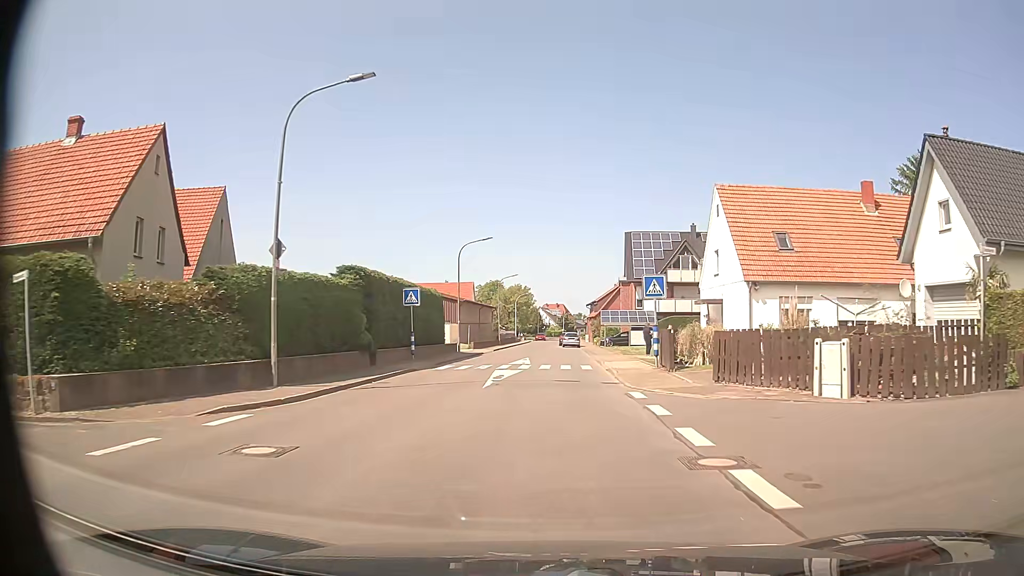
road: tertiary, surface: asphalt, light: Day
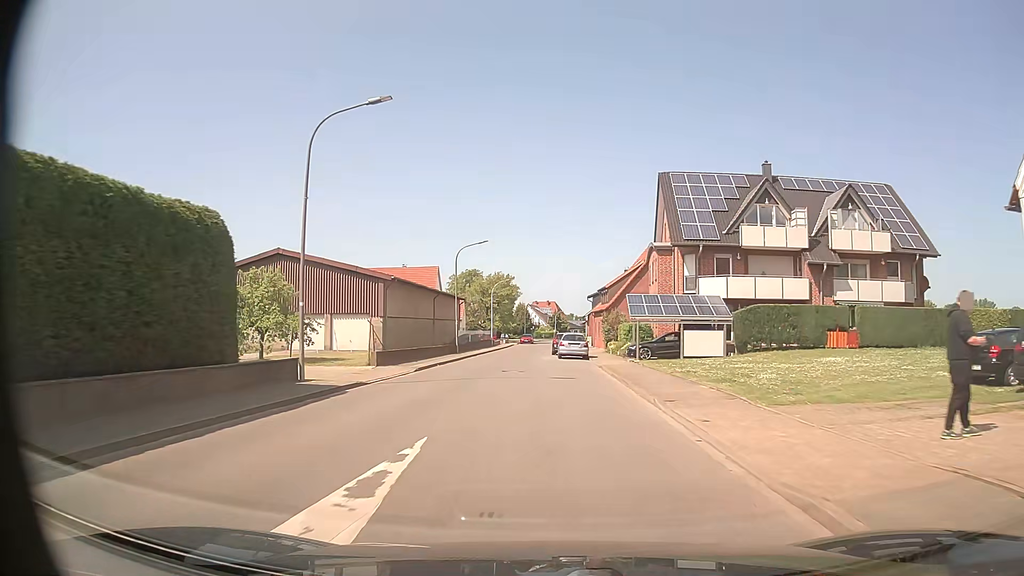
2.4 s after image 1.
(+0.2, +28.2) m; +1°
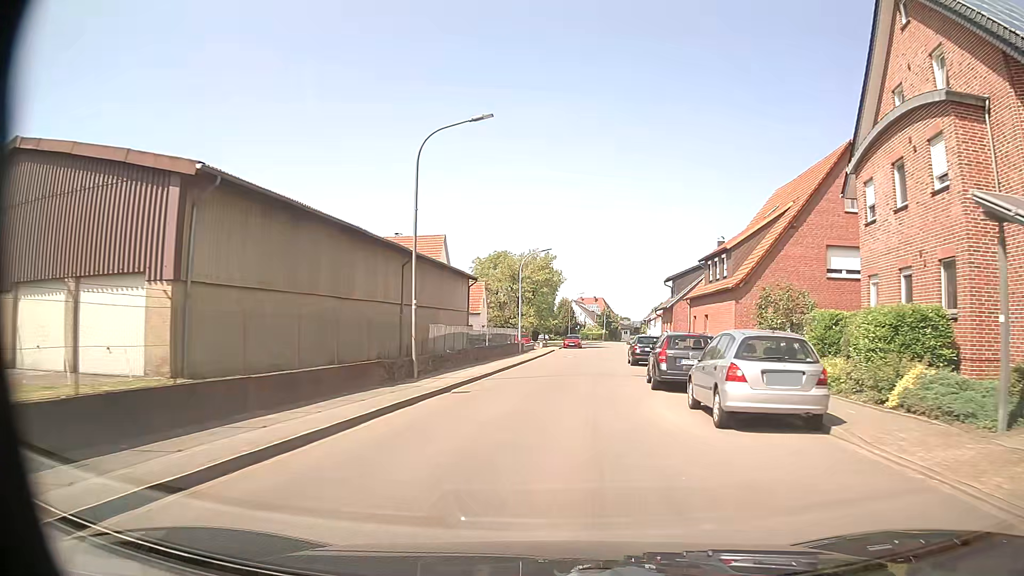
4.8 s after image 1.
(-1.2, +28.2) m; -4°
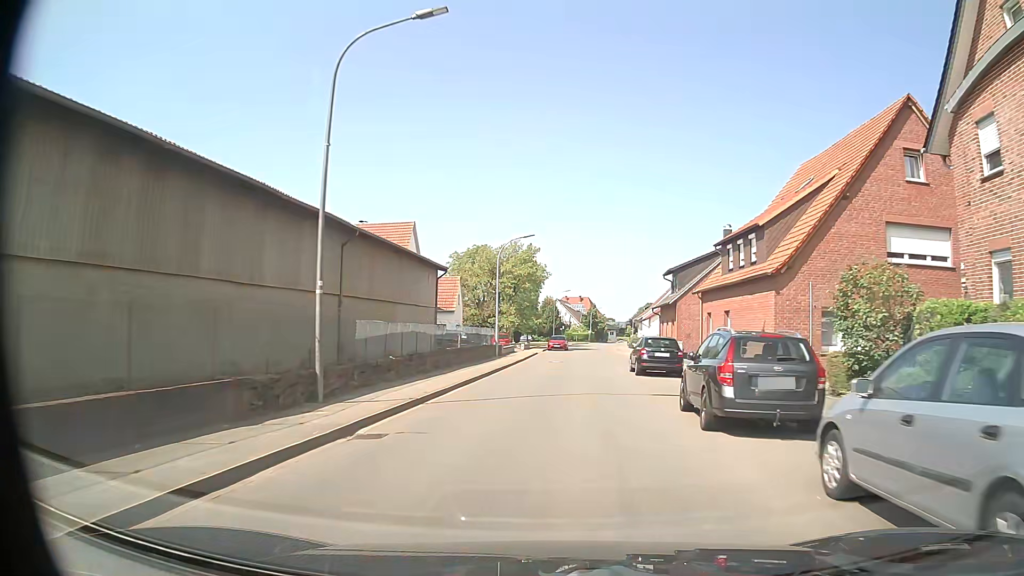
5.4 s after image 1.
(+0.1, +7.3) m; +1°
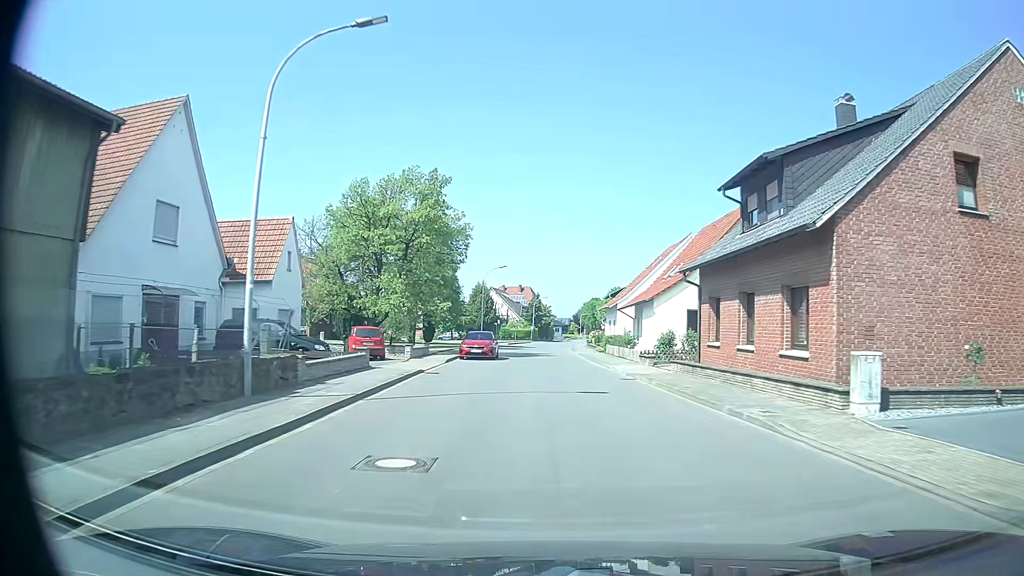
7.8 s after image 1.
(+1.4, +29.8) m; +5°
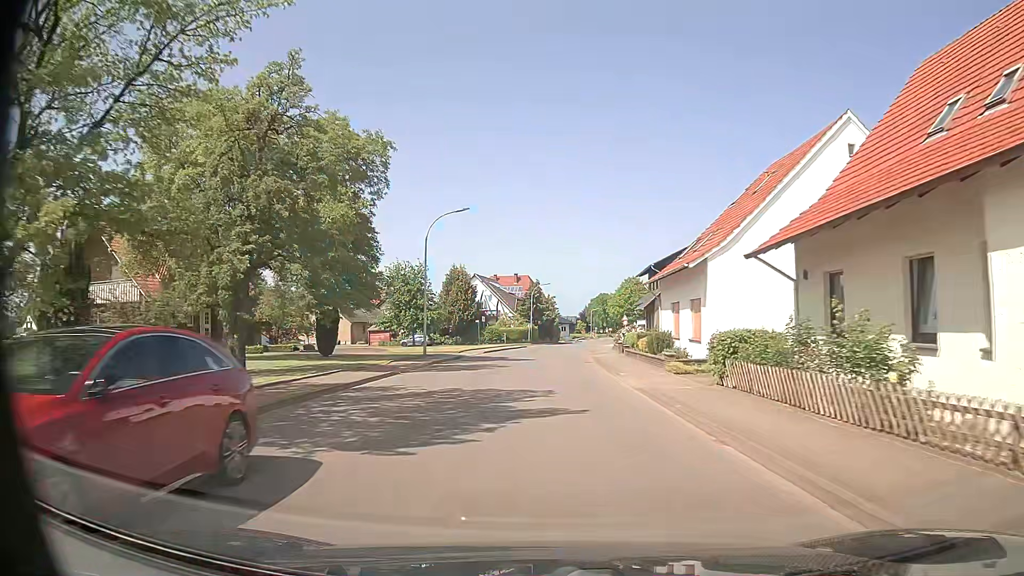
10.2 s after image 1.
(+0.2, +31.0) m; 0°
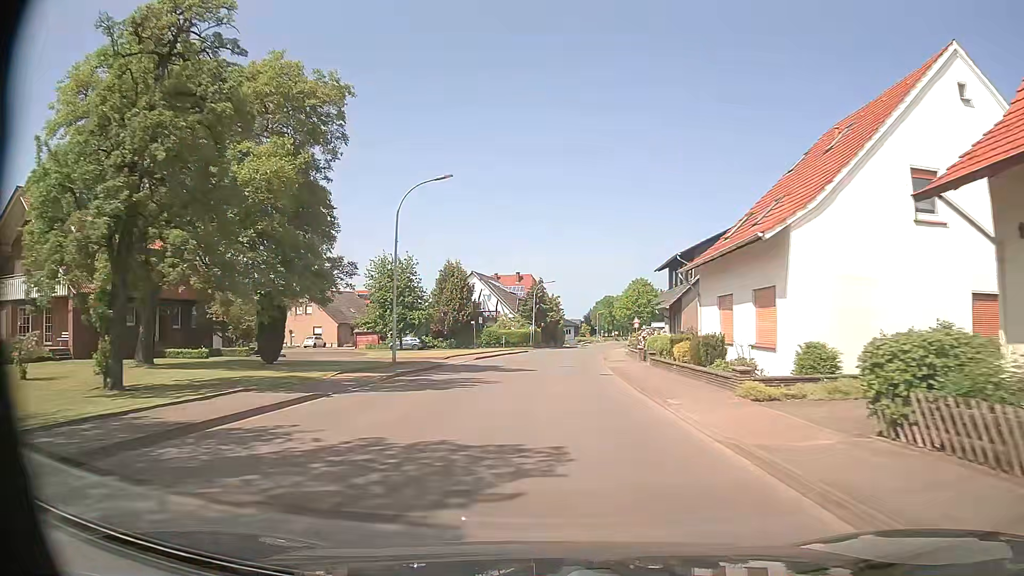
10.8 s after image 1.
(0.0, +7.9) m; 0°
(0, +10) (0, +20) (+1, +30) (+1, +40) (+2, +50) (+3, +60) (+5, +70) (+6, +80) (+7, +90) (+9, +99) m
